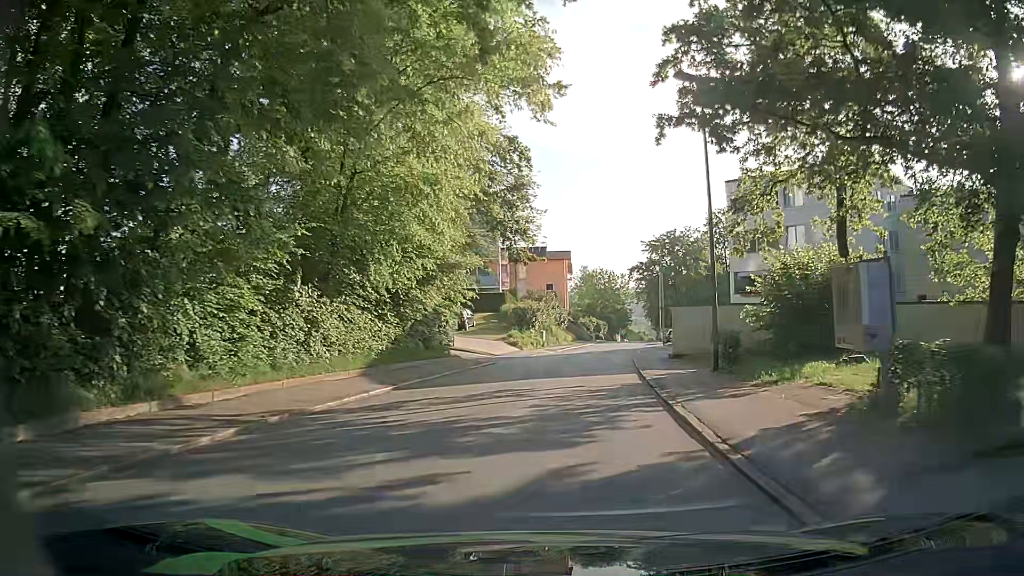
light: Day
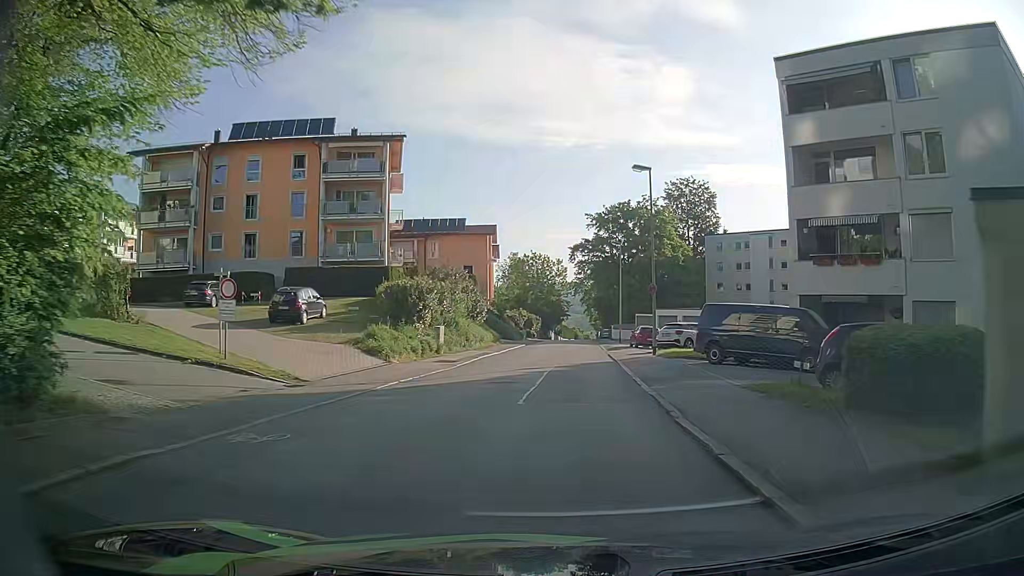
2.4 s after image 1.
(+0.9, +23.7) m; +3°
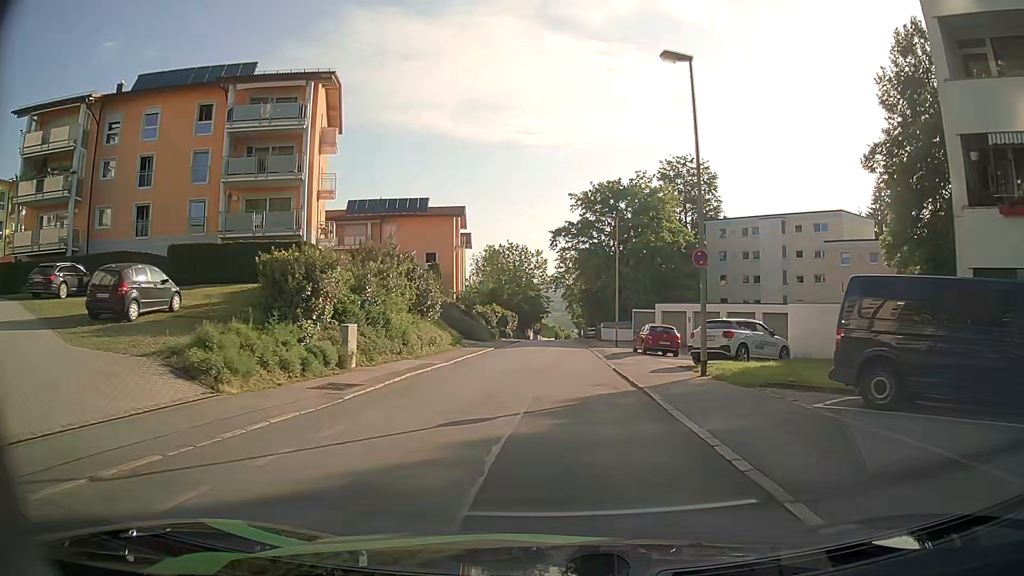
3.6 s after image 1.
(+0.7, +12.4) m; +3°
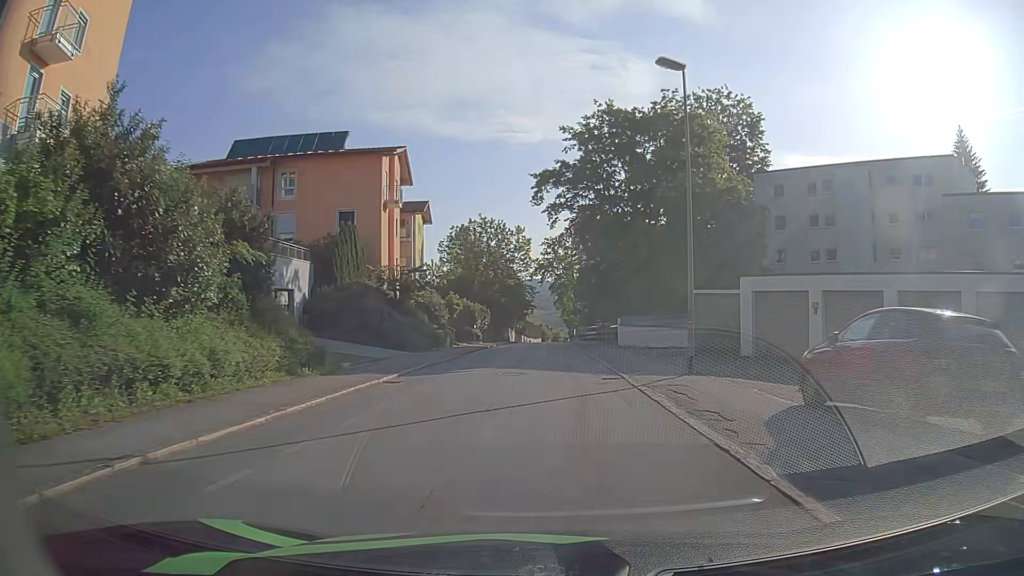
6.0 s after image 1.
(+0.4, +25.2) m; +2°
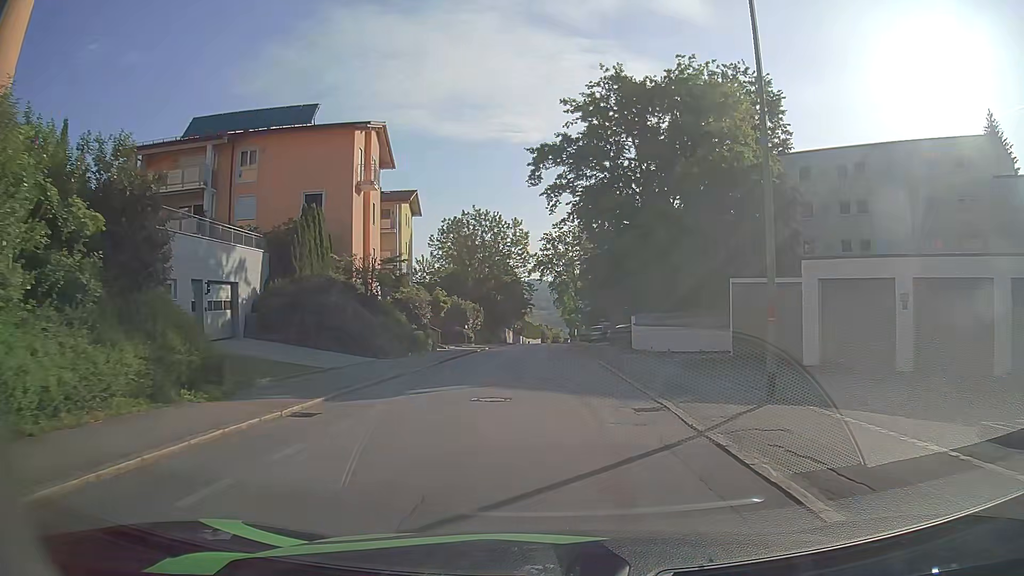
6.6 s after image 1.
(0.0, +6.4) m; 0°
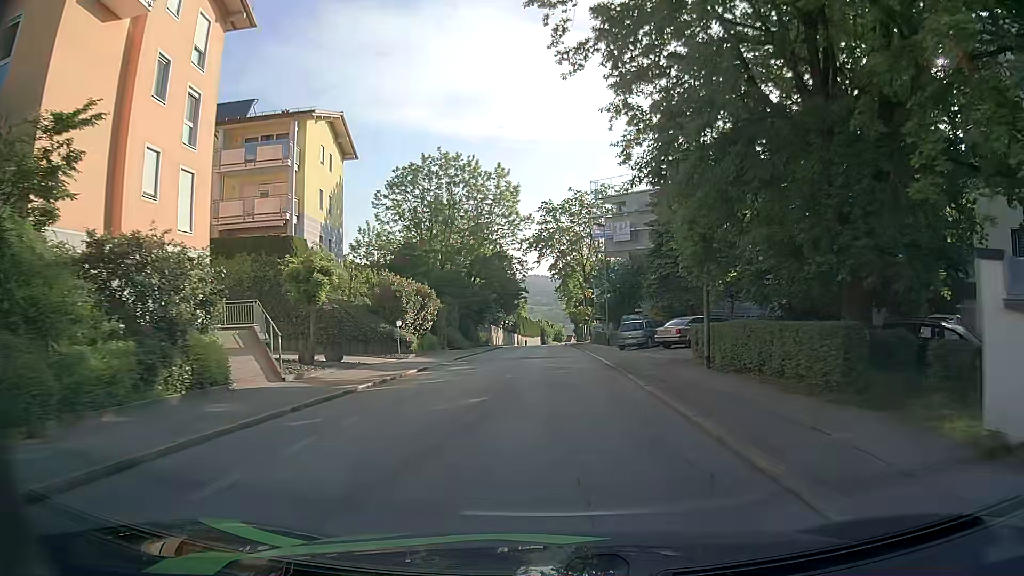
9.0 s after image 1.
(0.0, +25.7) m; 0°
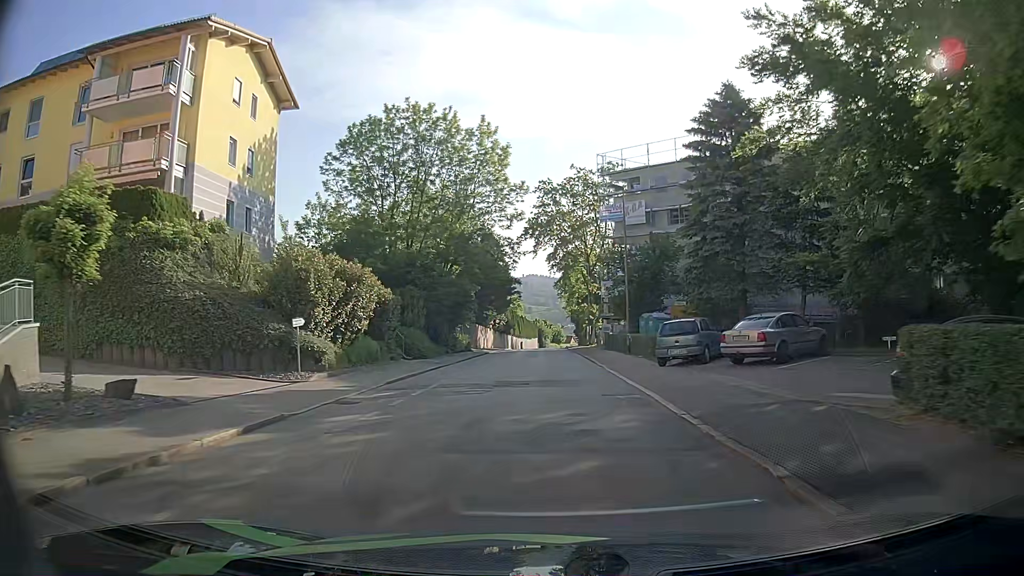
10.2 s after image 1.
(-0.1, +12.6) m; -1°
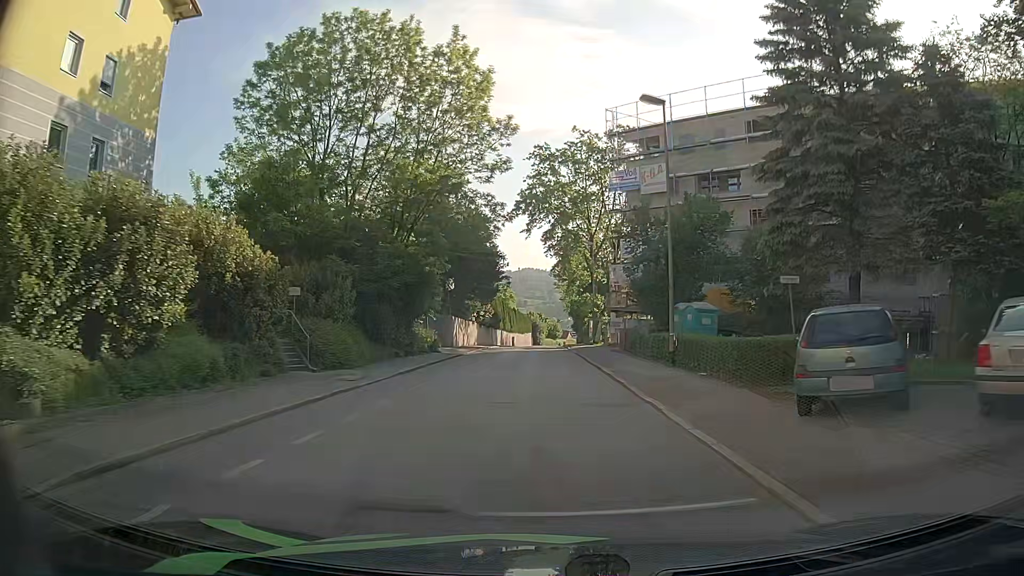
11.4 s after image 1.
(+0.1, +12.5) m; +1°
(0, +10) (0, +20) (0, +30) (0, +40) (-1, +50) (-1, +60) (-1, +70) (-1, +80) (-1, +90) (0, +100) m
